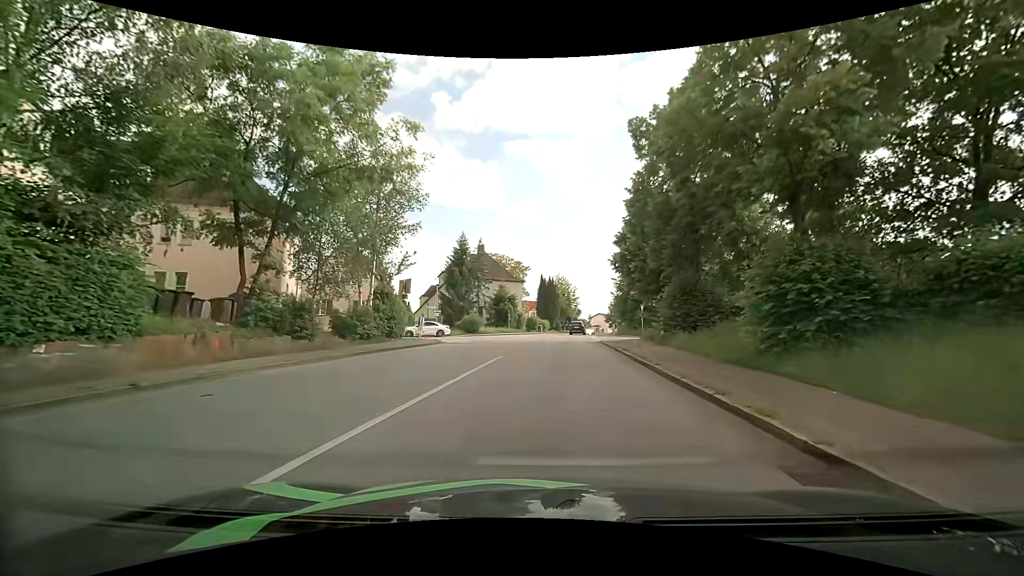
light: Day
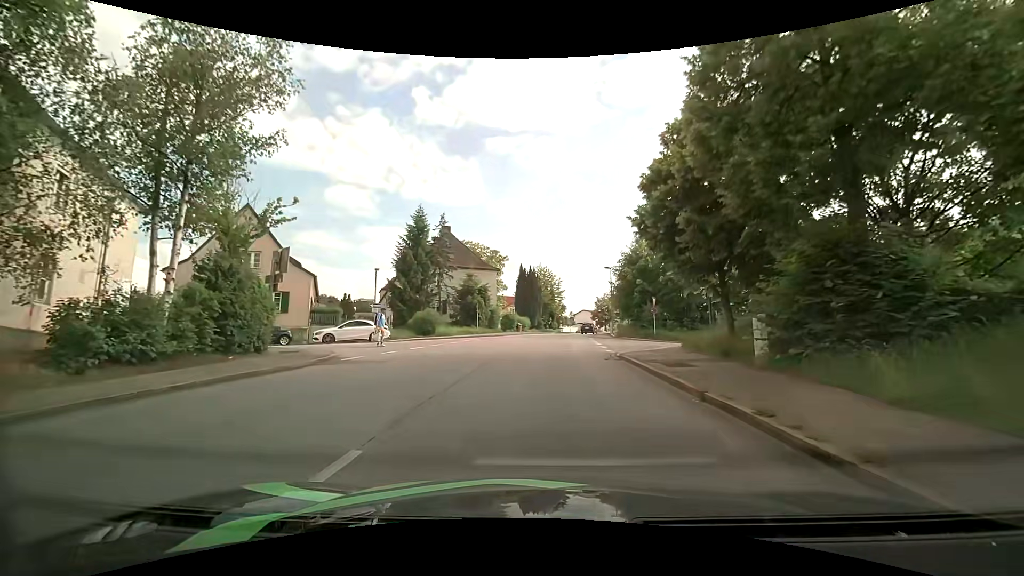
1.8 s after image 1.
(+0.2, +12.7) m; +3°
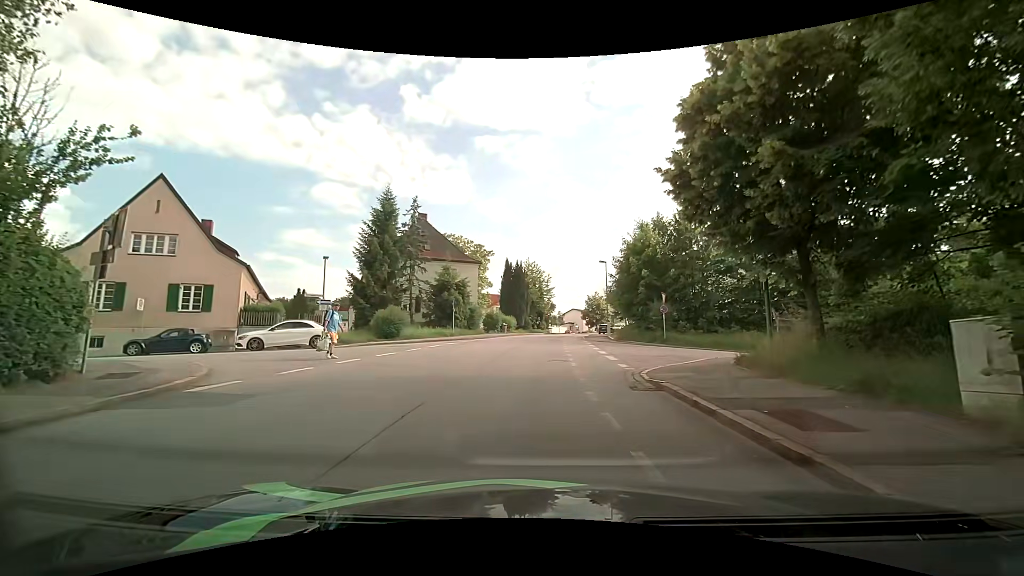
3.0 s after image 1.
(0.0, +6.3) m; +2°
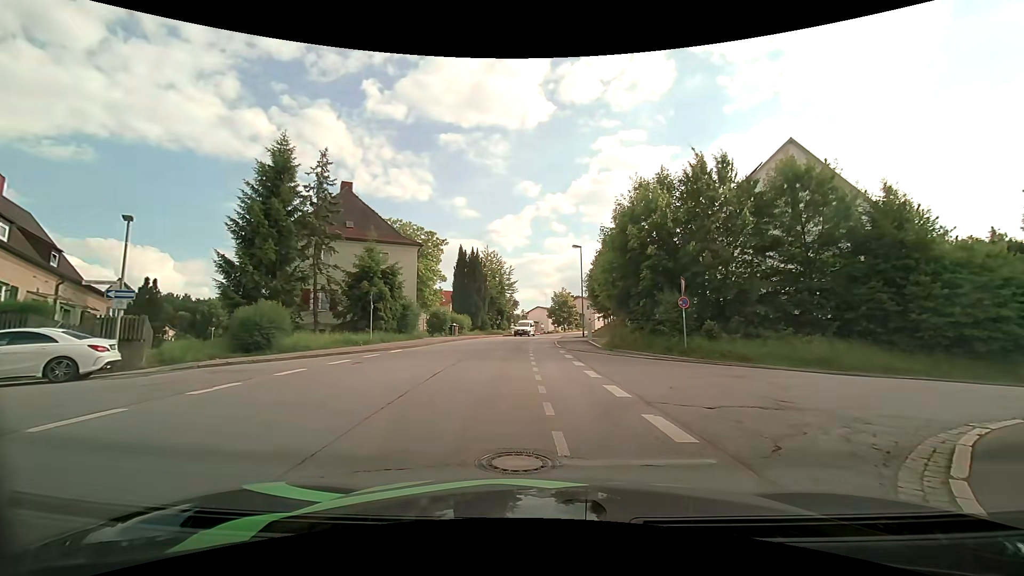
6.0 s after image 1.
(+0.1, +11.0) m; +3°
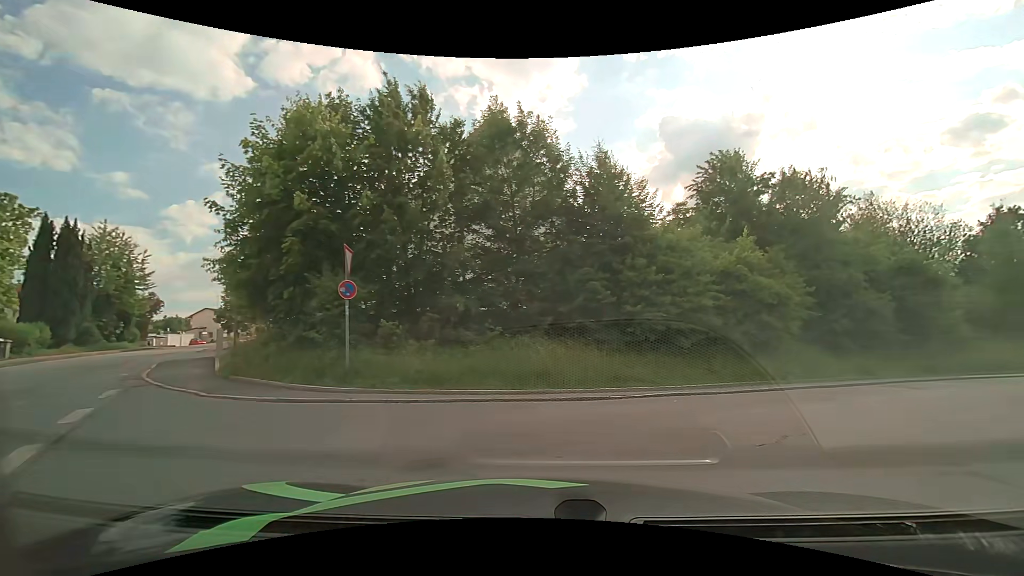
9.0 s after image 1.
(+2.1, +8.5) m; +33°
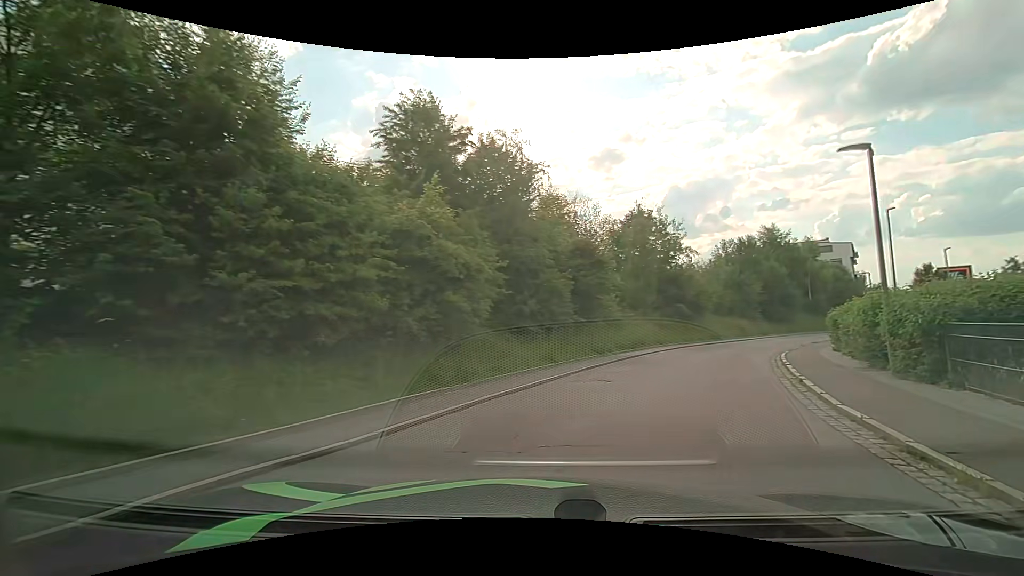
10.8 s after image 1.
(+1.9, +6.5) m; +32°
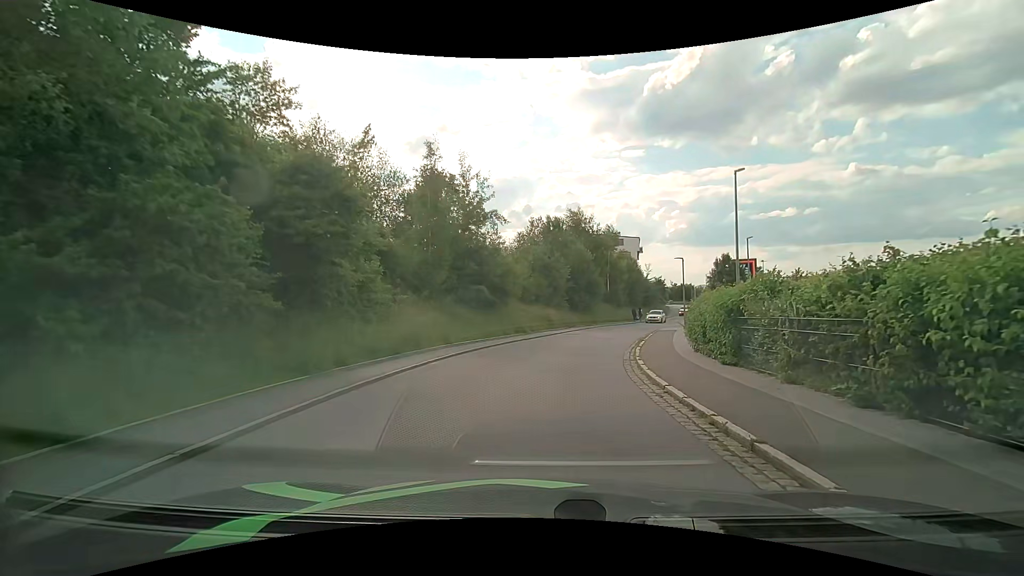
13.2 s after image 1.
(+2.7, +11.7) m; +21°
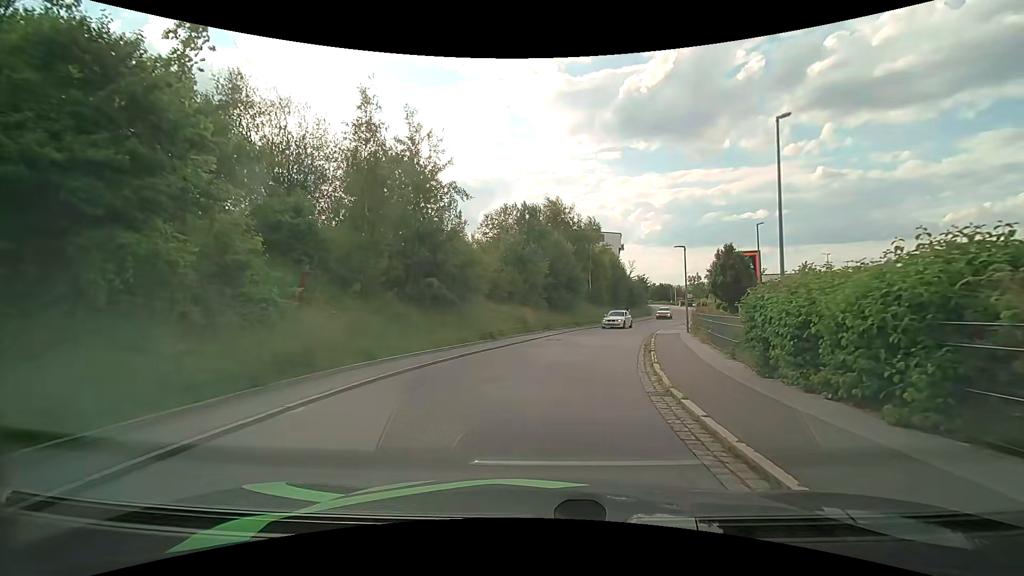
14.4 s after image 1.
(+0.2, +6.5) m; +3°
(0, +10) (+2, +20) (+4, +30) (+7, +39) (+11, +48) (+15, +58) (+18, +67) (+21, +77) (+24, +86) (+27, +96) m
